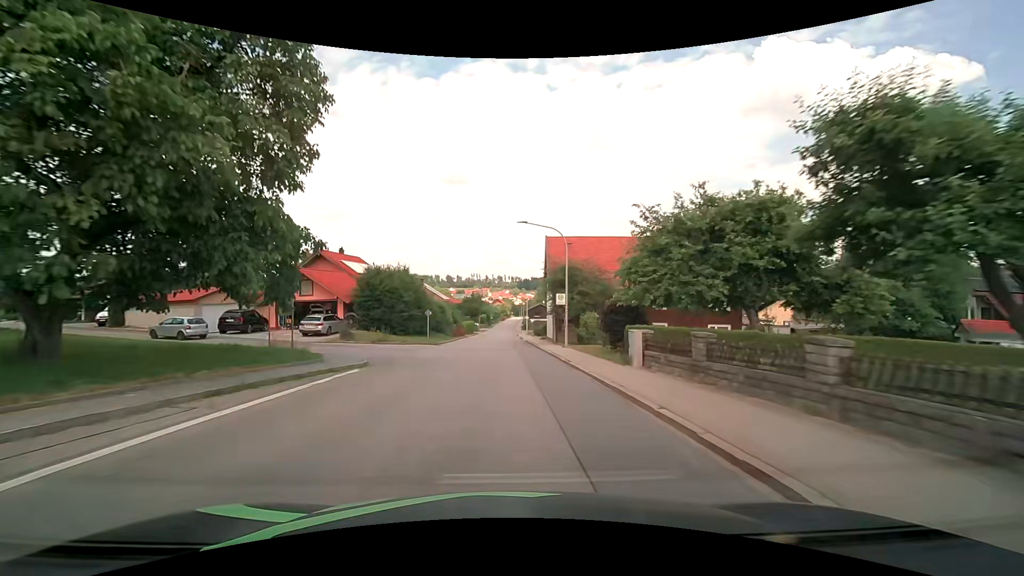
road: tertiary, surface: asphalt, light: Day
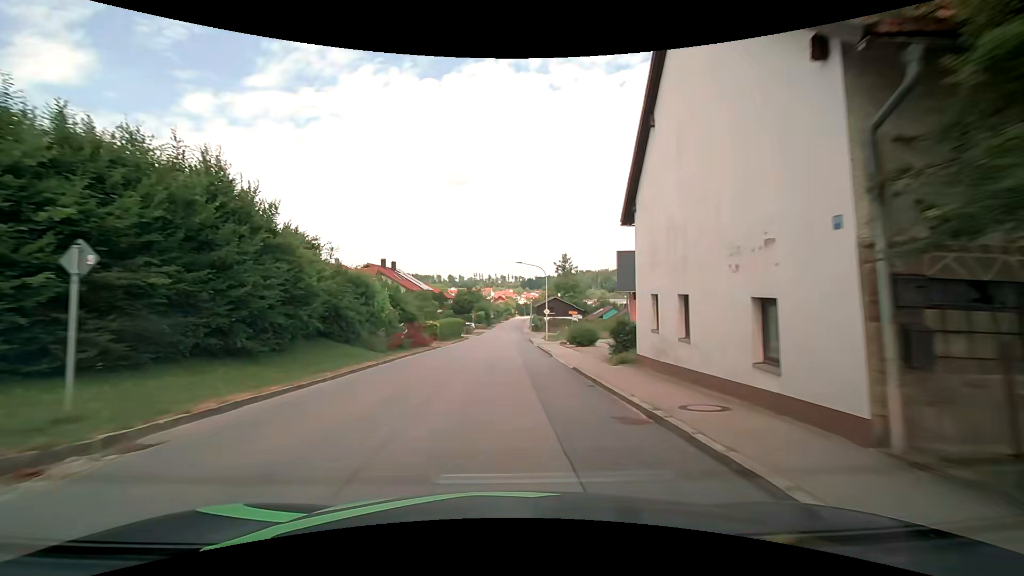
(-0.2, +31.8) m; 0°
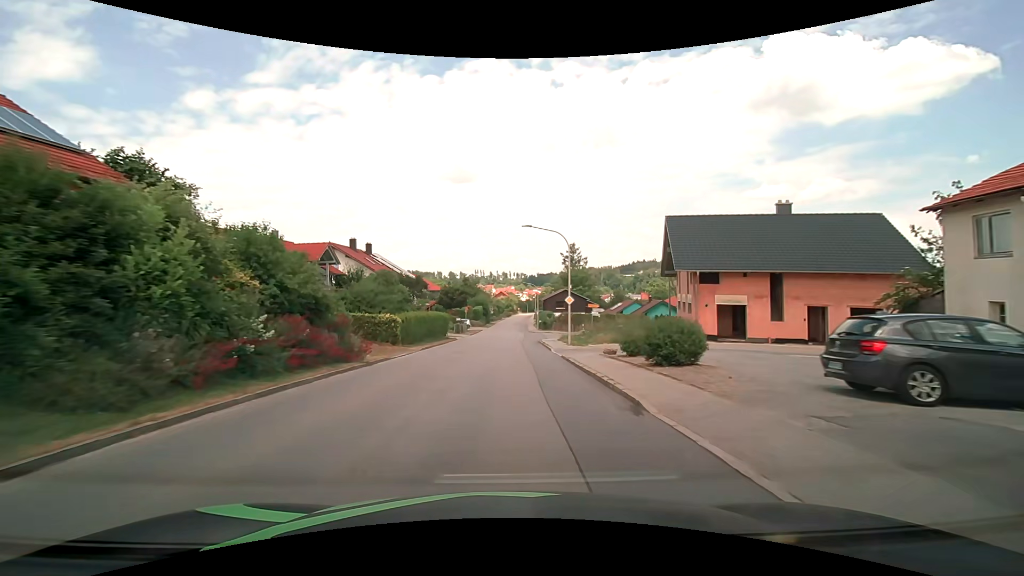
(0.0, +15.8) m; 0°
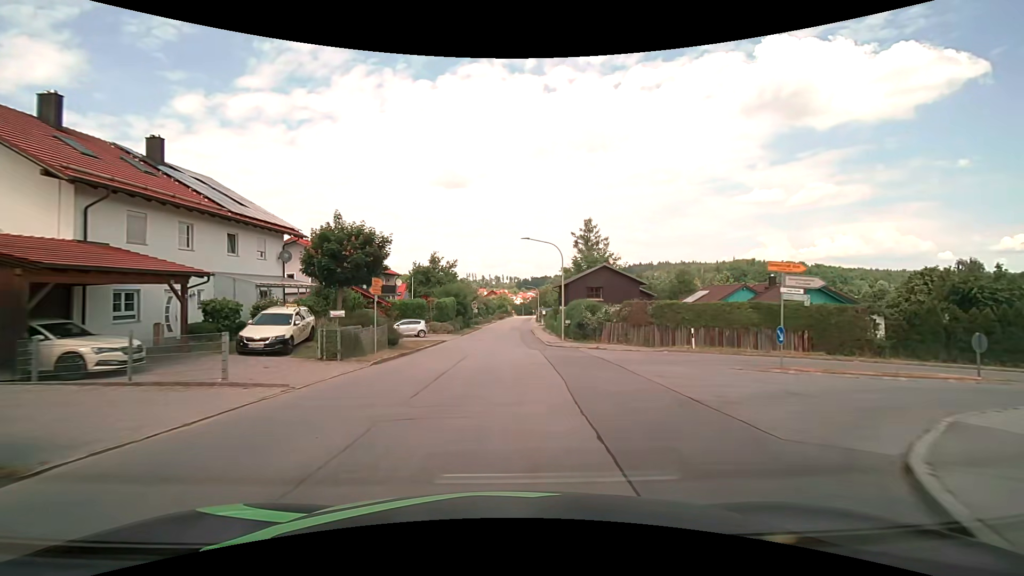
(+0.3, +39.7) m; +1°
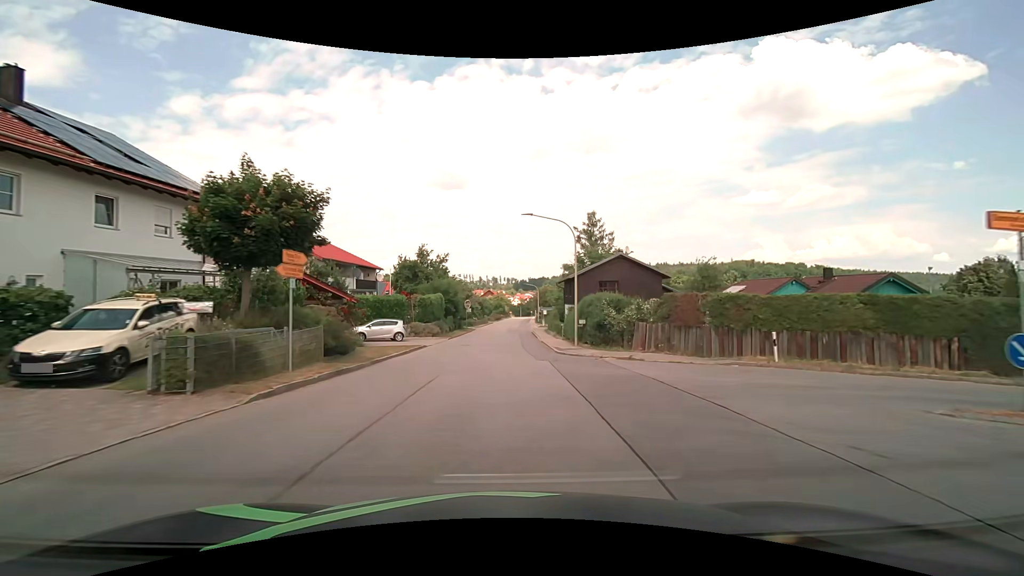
(0.0, +7.9) m; 0°
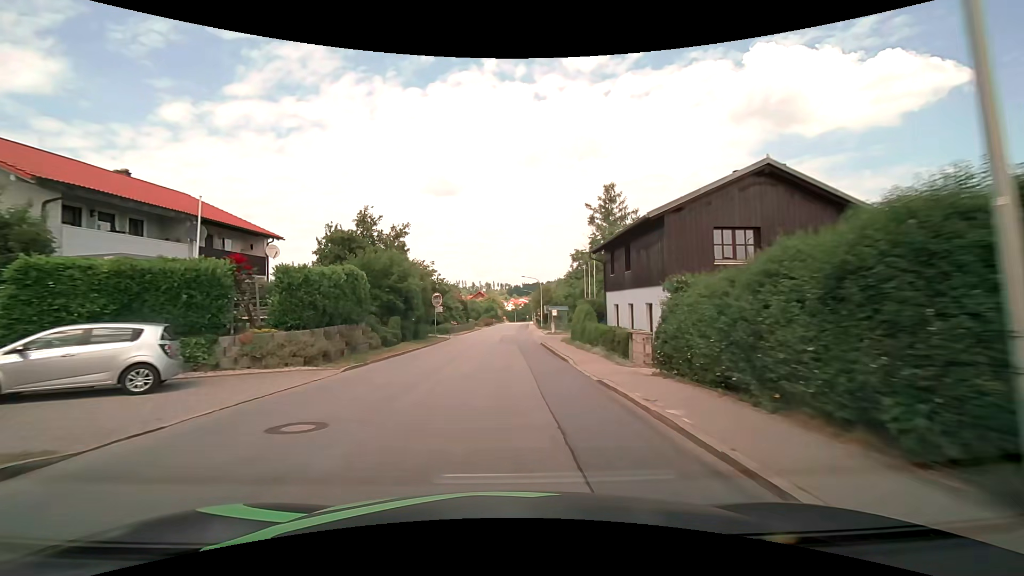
(+0.2, +23.7) m; +1°
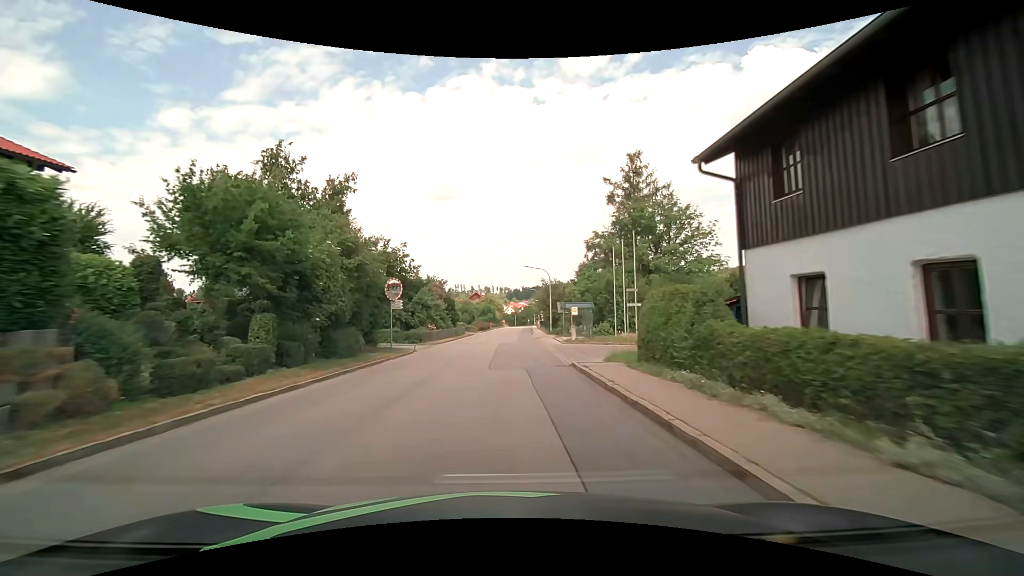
(0.0, +15.9) m; 0°
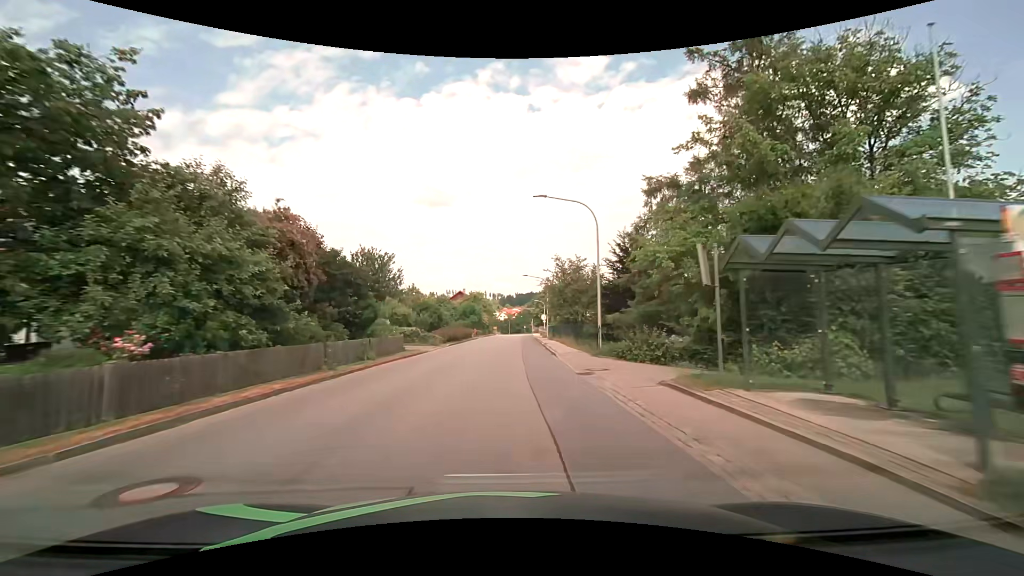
(+0.1, +31.6) m; 0°
(0, +10) (0, +20) (0, +30) (+1, +40) (+1, +50) (+2, +60) (+2, +70) (+3, +80) (+3, +90) (+3, +100) m
